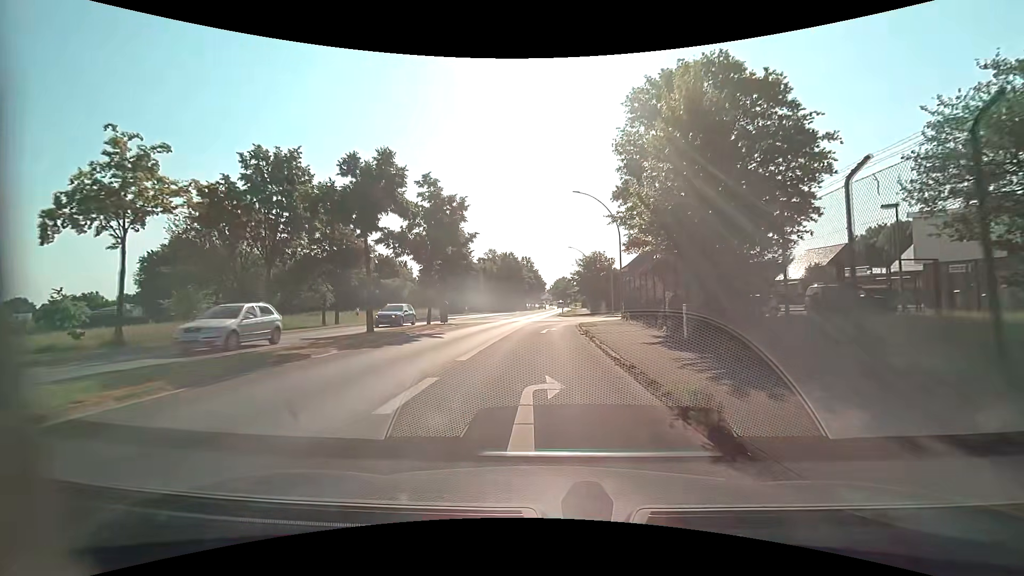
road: primary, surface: asphalt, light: Day
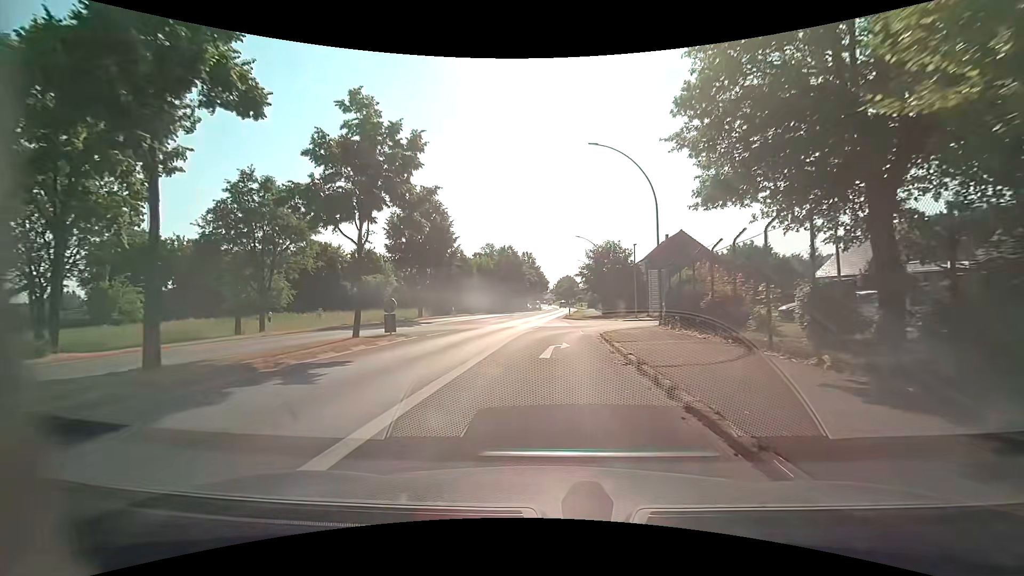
(-0.1, +11.5) m; -1°
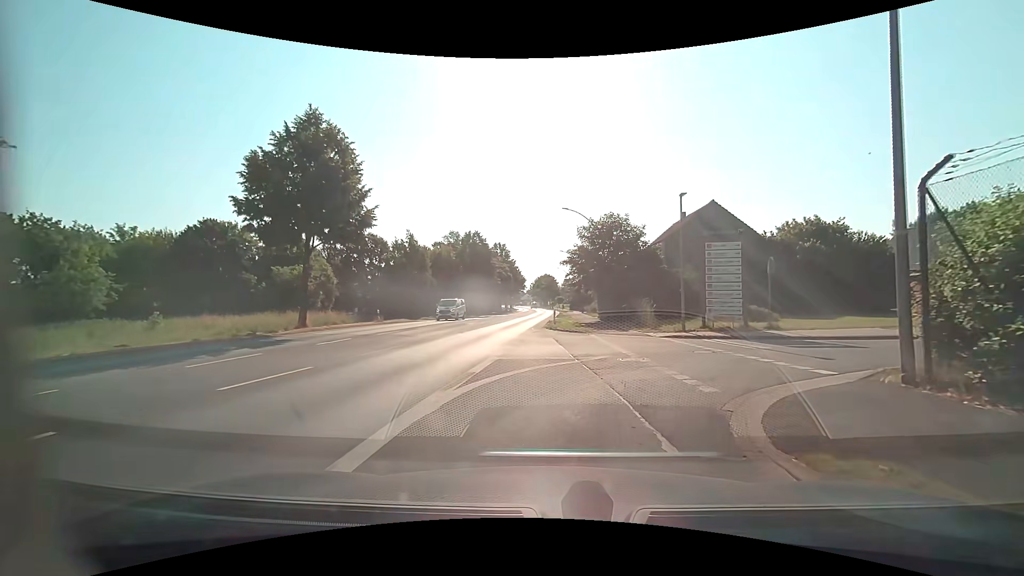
(+0.3, +18.7) m; +2°
